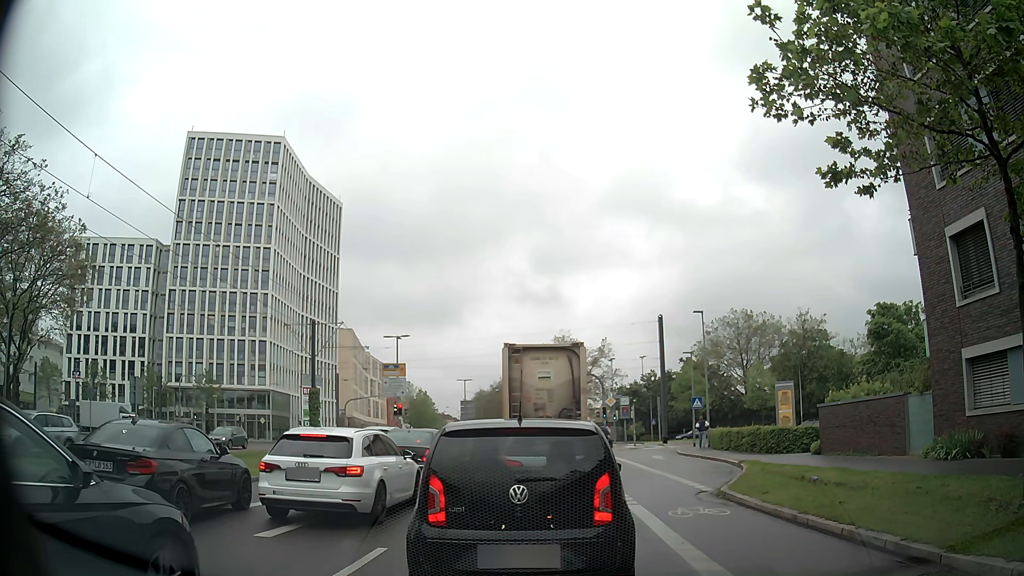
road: secondary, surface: asphalt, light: Day
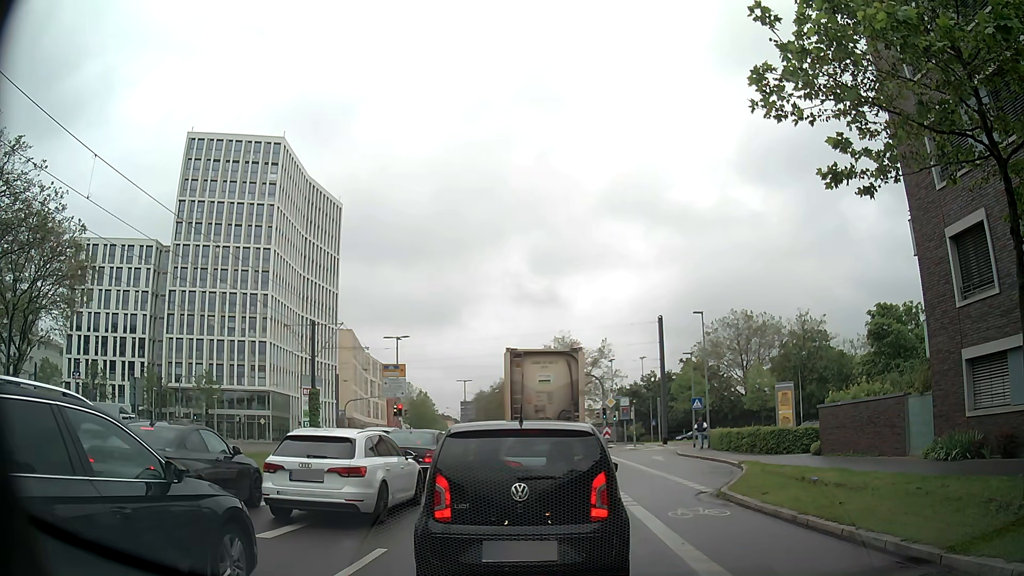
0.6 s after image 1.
(0.0, 0.0) m; 0°
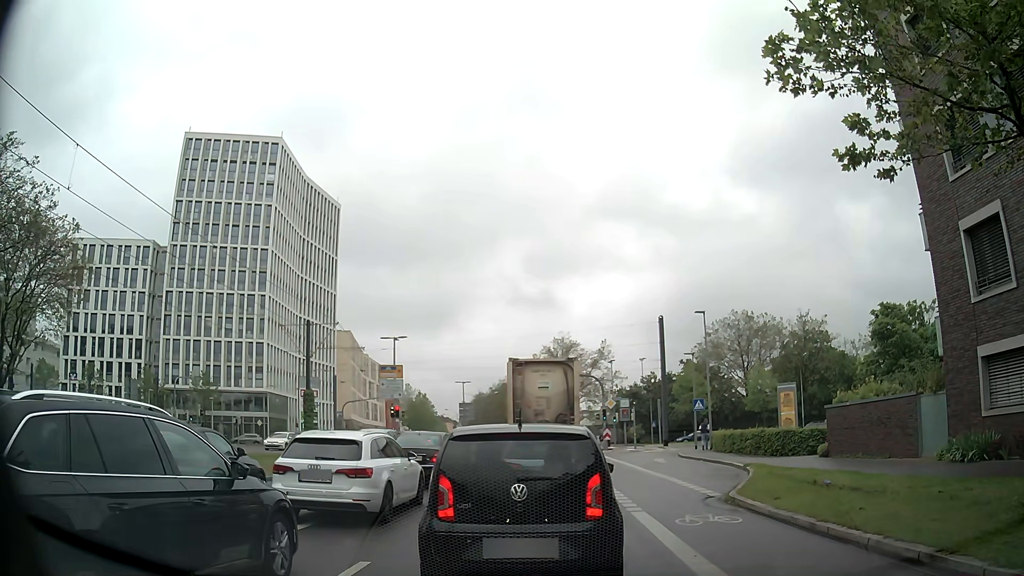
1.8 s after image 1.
(0.0, +0.8) m; 0°
